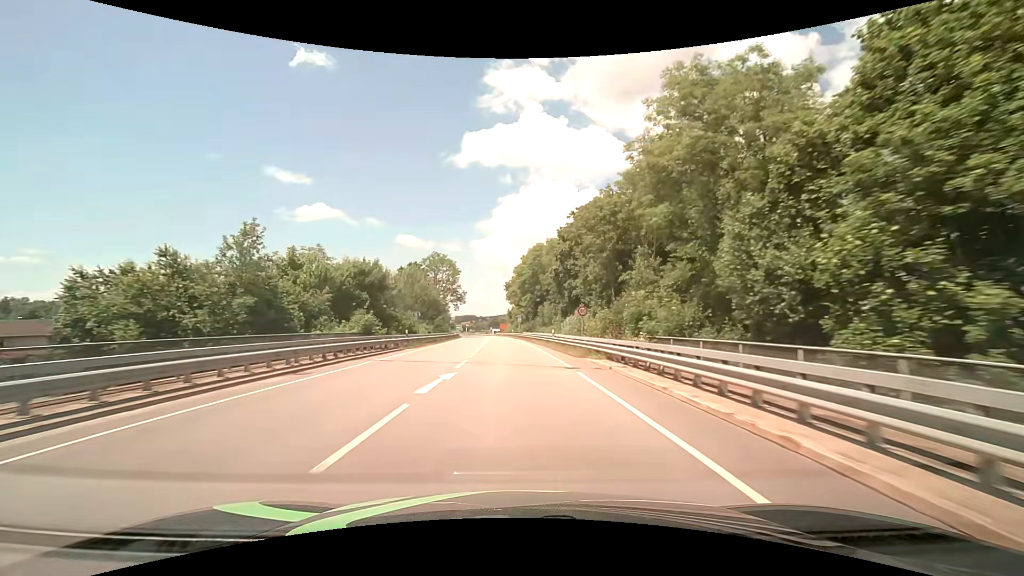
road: primary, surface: asphalt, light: Day
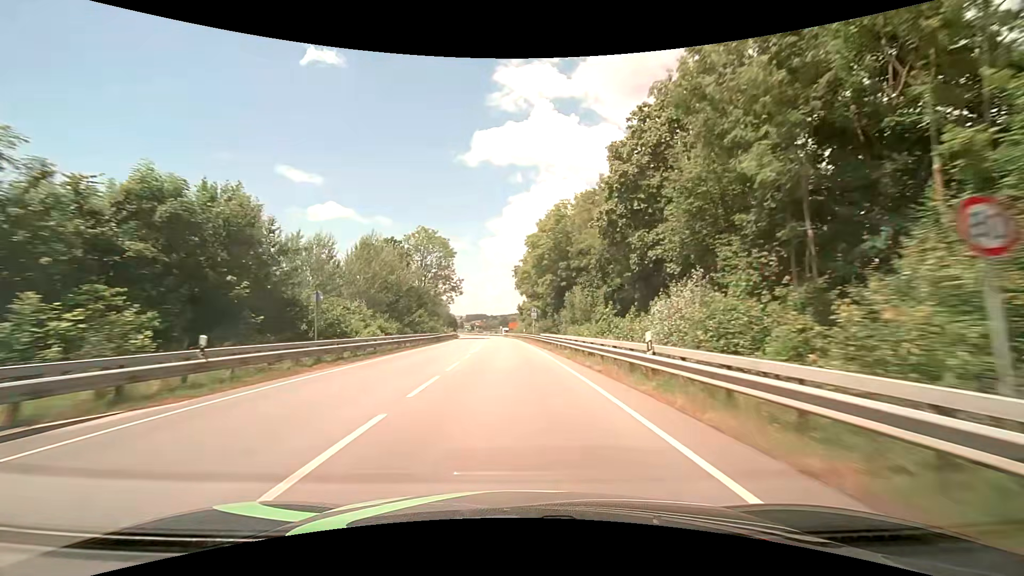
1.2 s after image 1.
(-0.3, +25.2) m; -1°
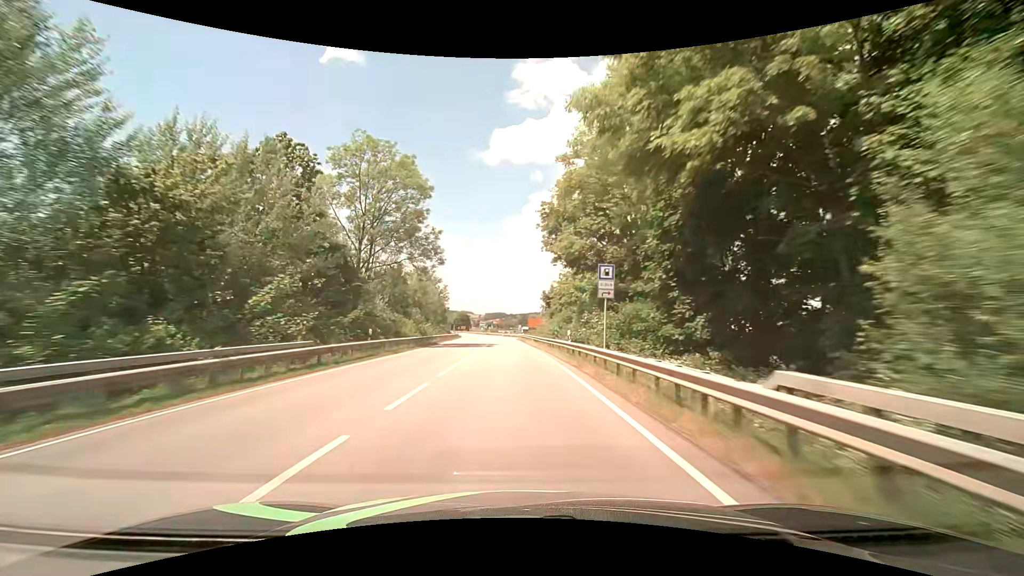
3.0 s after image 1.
(-0.9, +37.7) m; -3°
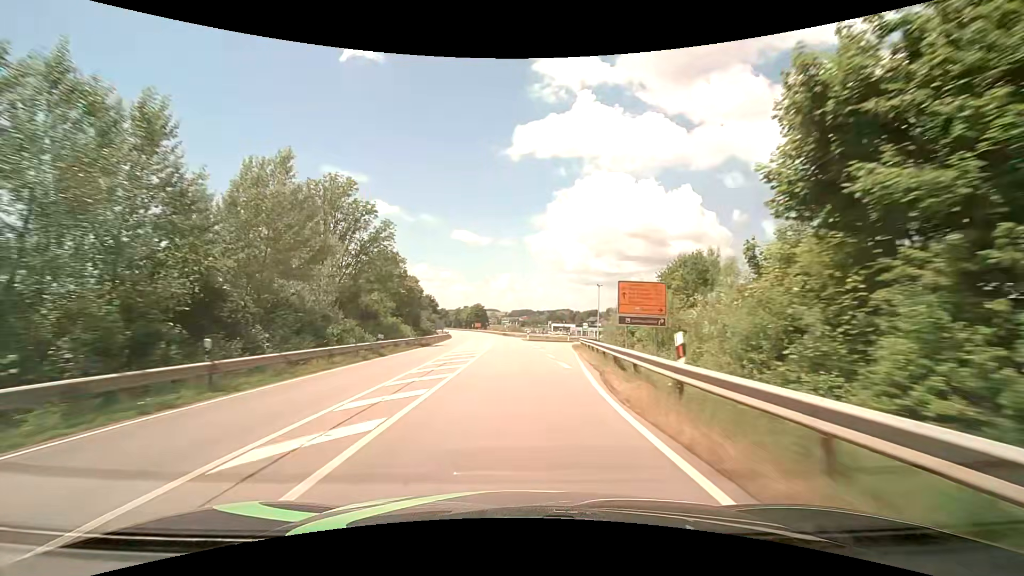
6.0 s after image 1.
(-1.1, +62.9) m; -2°
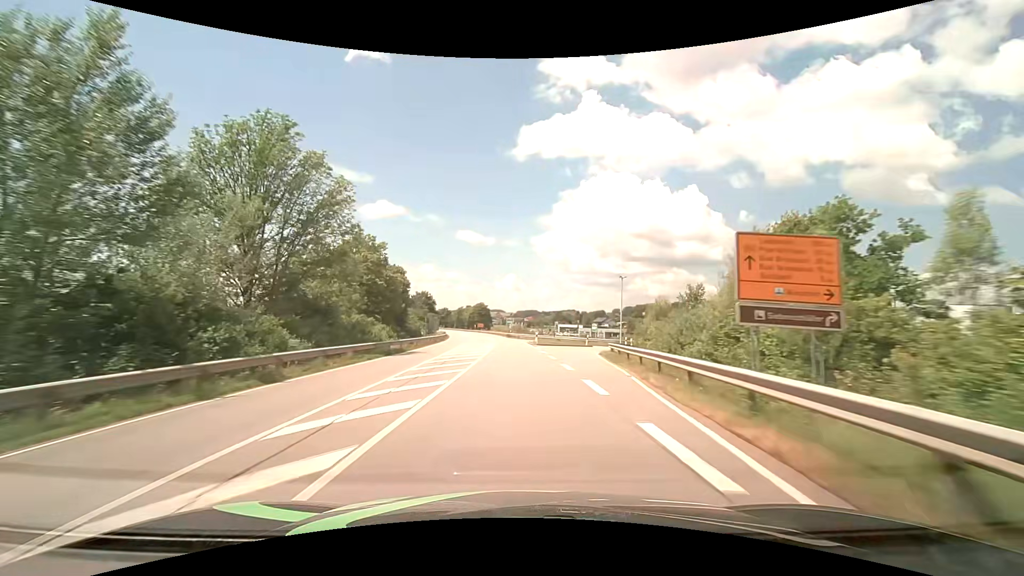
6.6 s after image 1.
(-0.1, +12.6) m; -1°
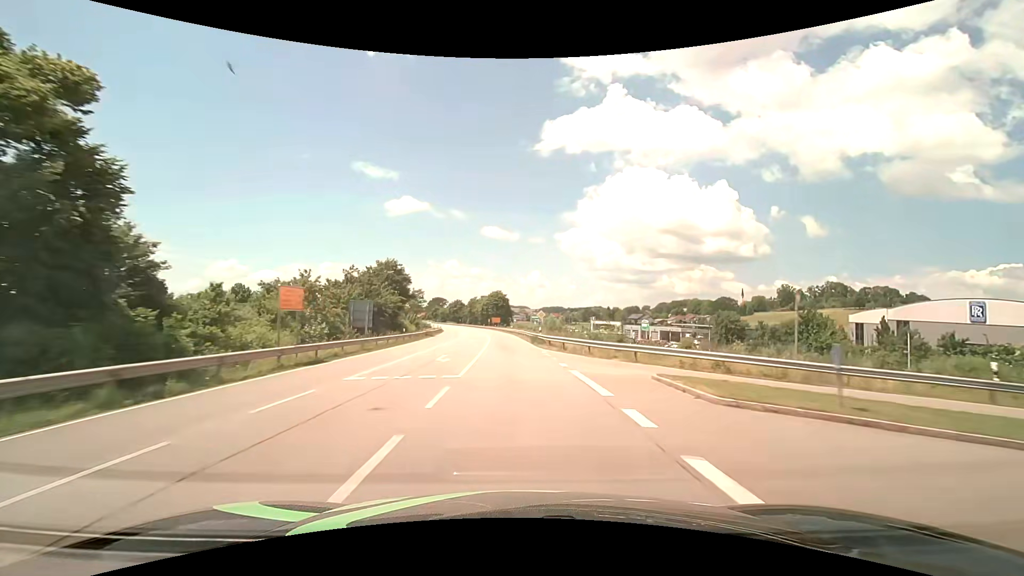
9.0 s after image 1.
(-0.9, +50.2) m; -3°
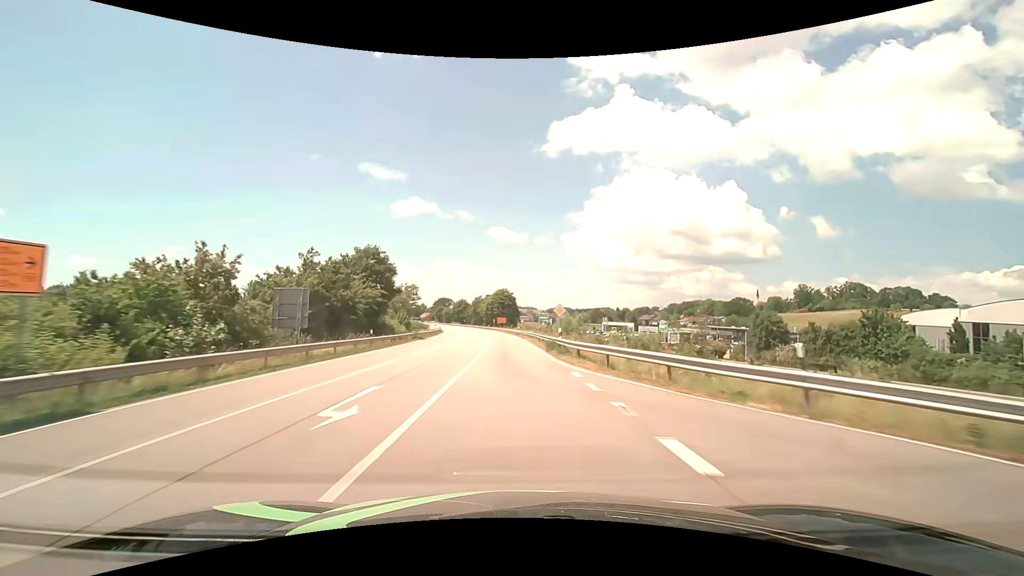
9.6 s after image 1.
(-0.1, +12.6) m; -1°
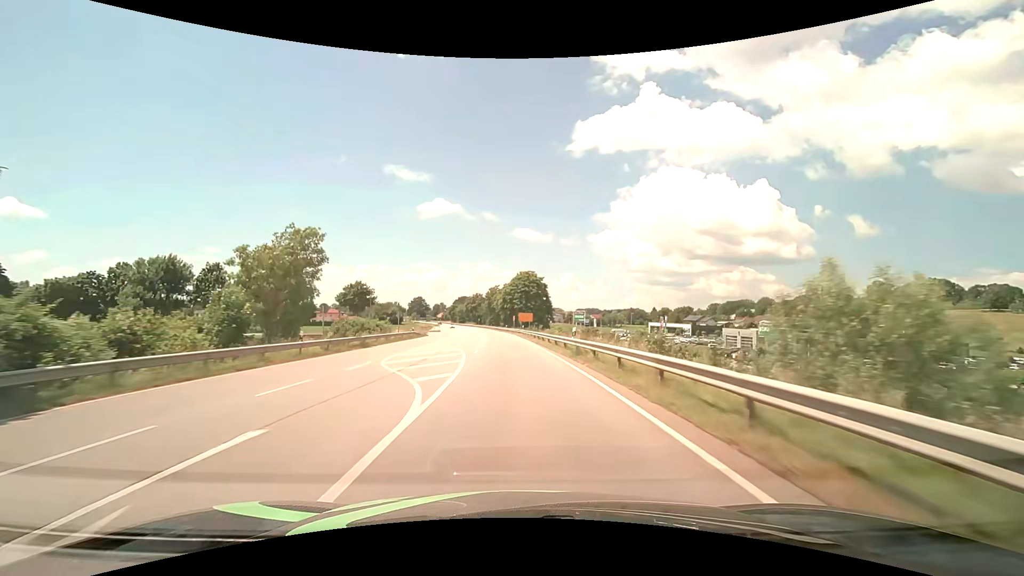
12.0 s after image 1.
(-1.4, +50.2) m; -3°
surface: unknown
(0, +10) (0, +20) (-1, +30) (-1, +40) (-1, +50) (-2, +60) (-3, +70) (-4, +80) (-4, +90) (-6, +100) m
